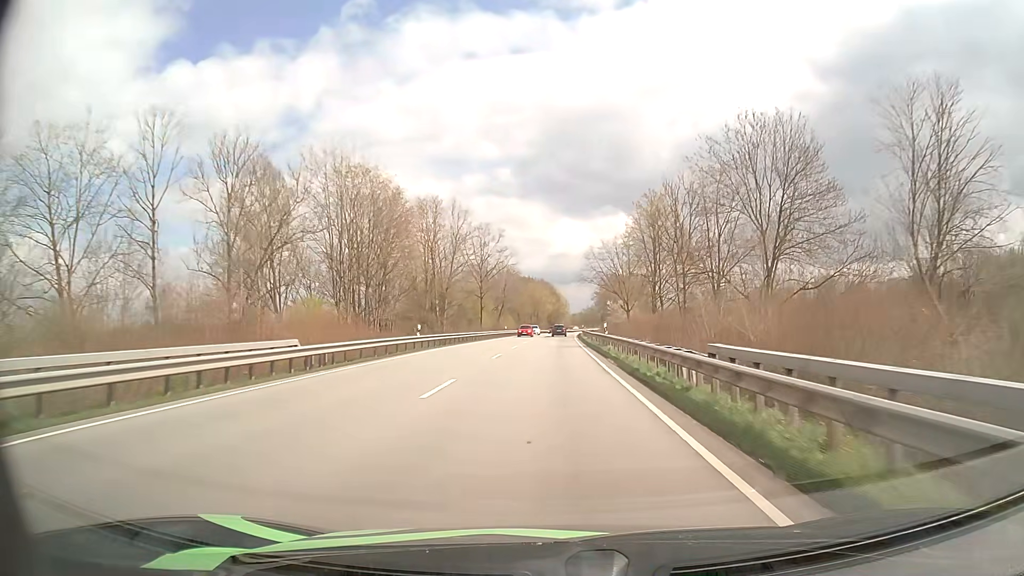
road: primary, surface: asphalt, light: Day
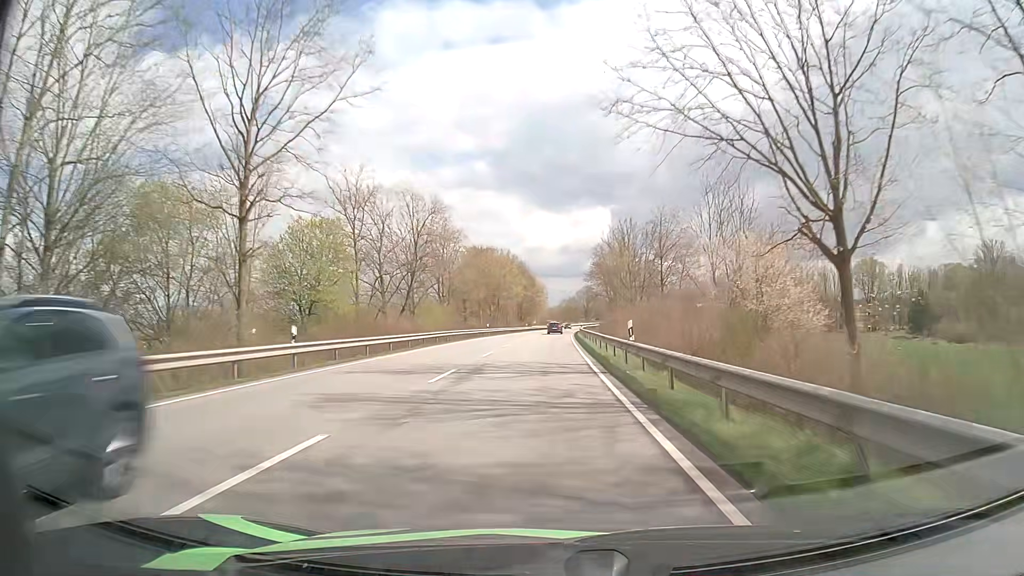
(+1.3, +67.0) m; +2°
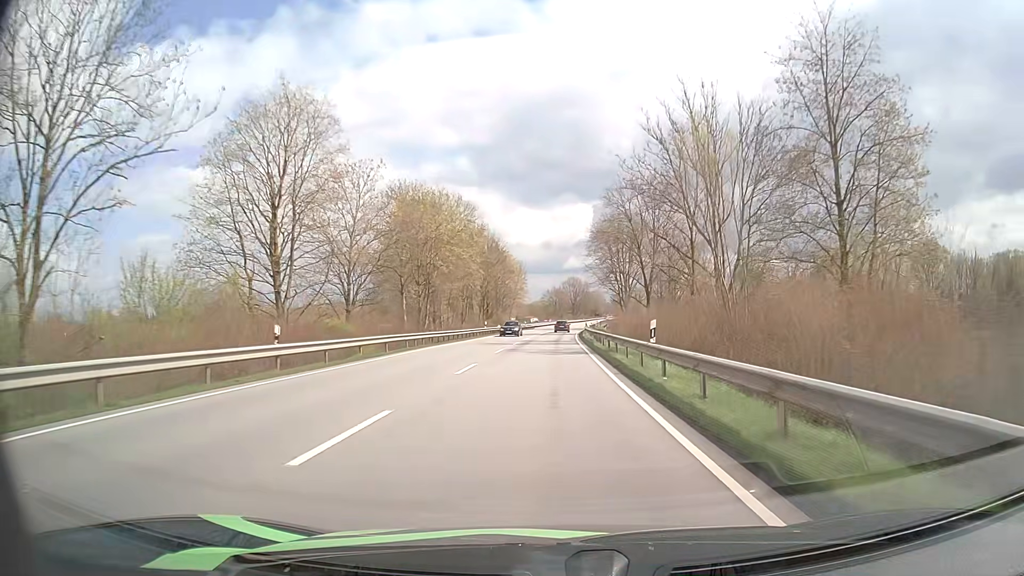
(+0.2, +54.0) m; +1°
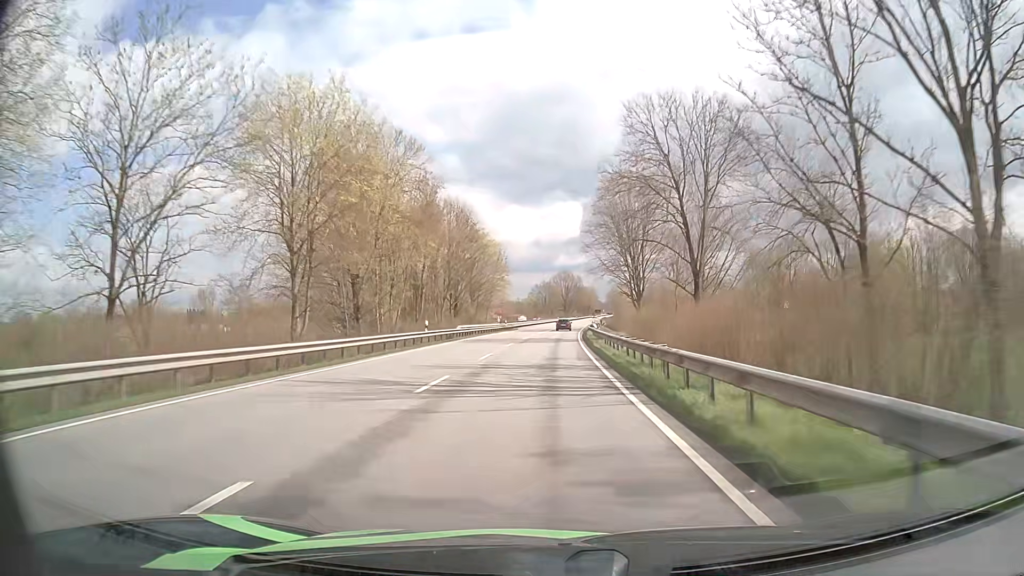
(+0.3, +27.2) m; +1°
(0, +10) (0, +20) (0, +30) (0, +40) (+1, +50) (+1, +60) (+1, +70) (+2, +80) (+3, +90) (+3, +100) m
